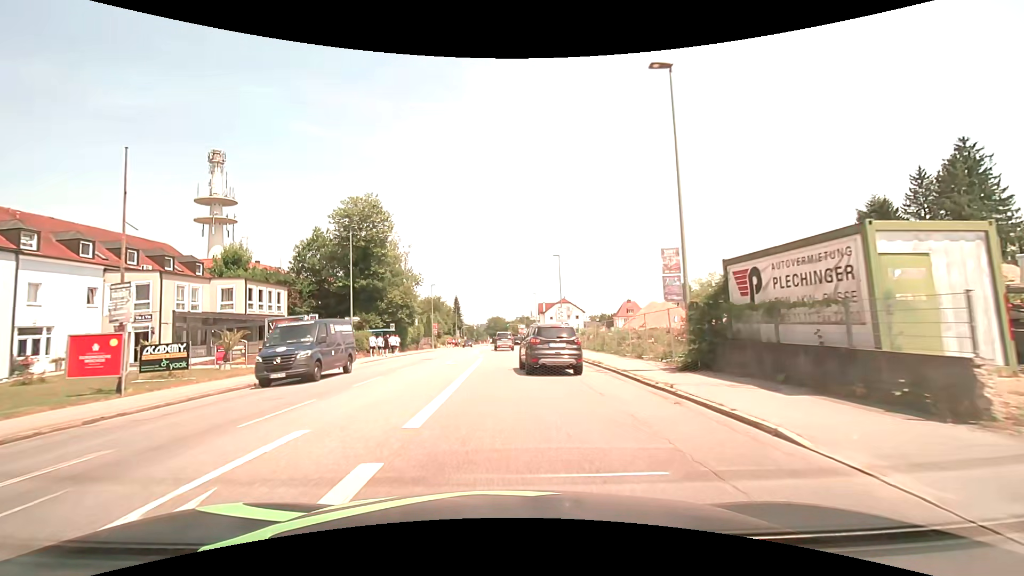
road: tertiary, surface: asphalt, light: Day
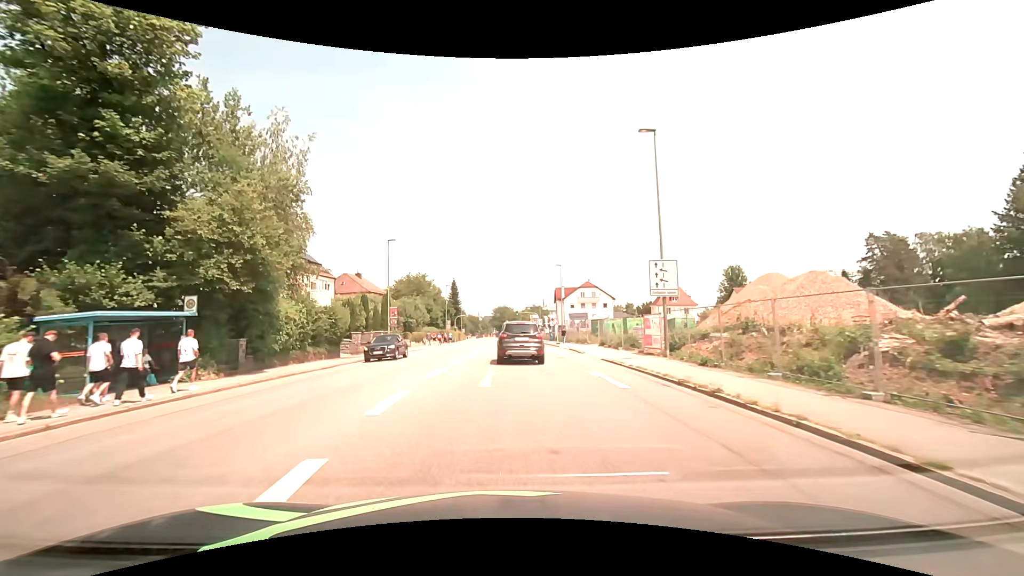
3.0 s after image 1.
(-0.3, +34.4) m; -1°
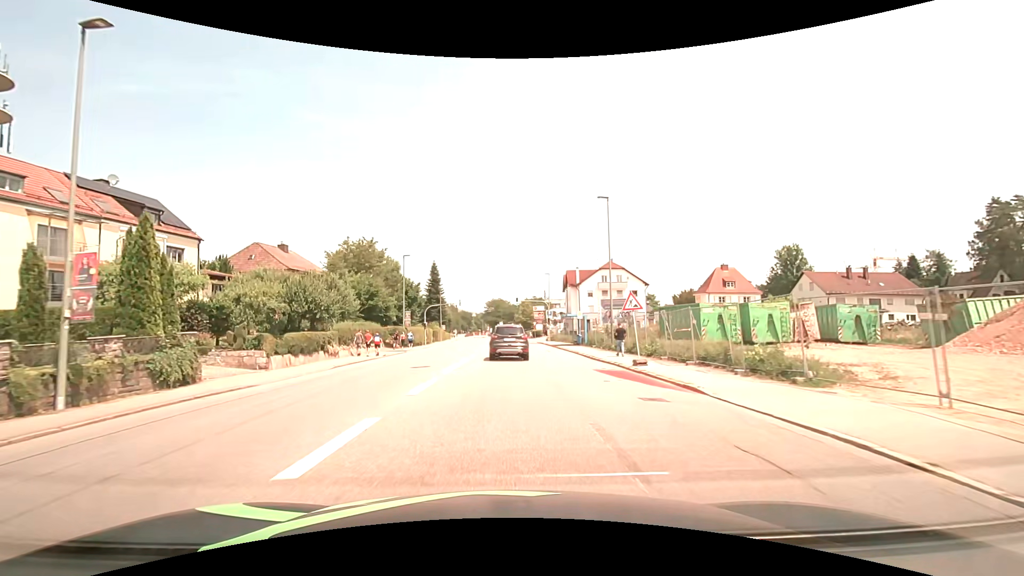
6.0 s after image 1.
(+0.1, +33.2) m; 0°
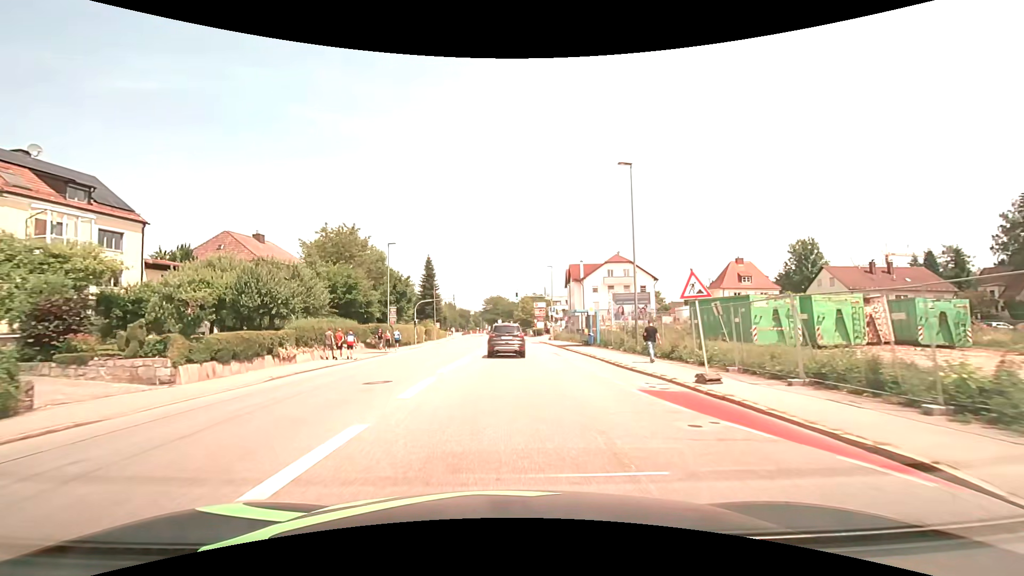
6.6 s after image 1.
(0.0, +6.6) m; 0°
(0, +10) (0, +20) (0, +30) (0, +40) (0, +50) (0, +60) (0, +70) (0, +80) (-1, +90) (-1, +100) m
